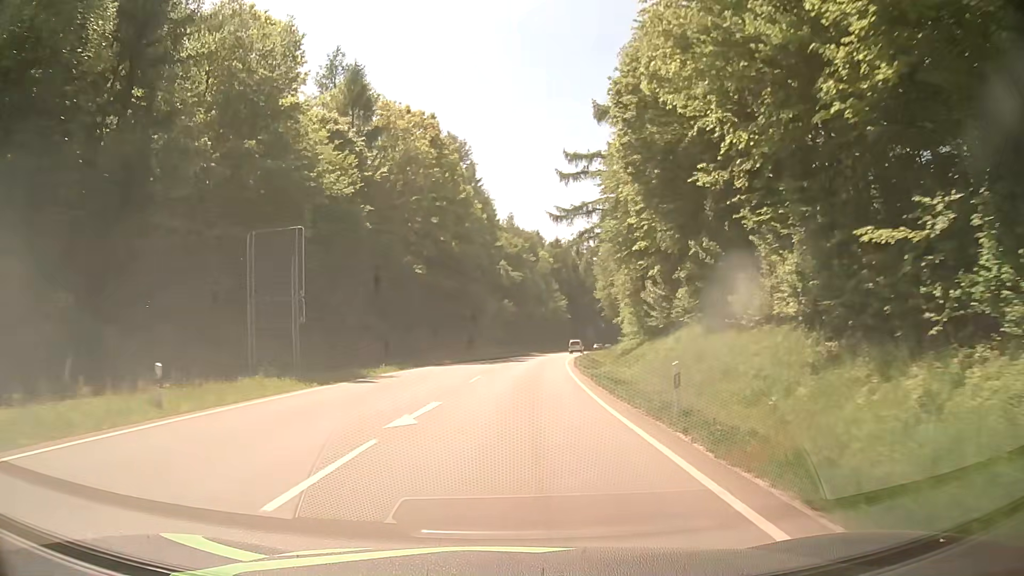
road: secondary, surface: asphalt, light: Day
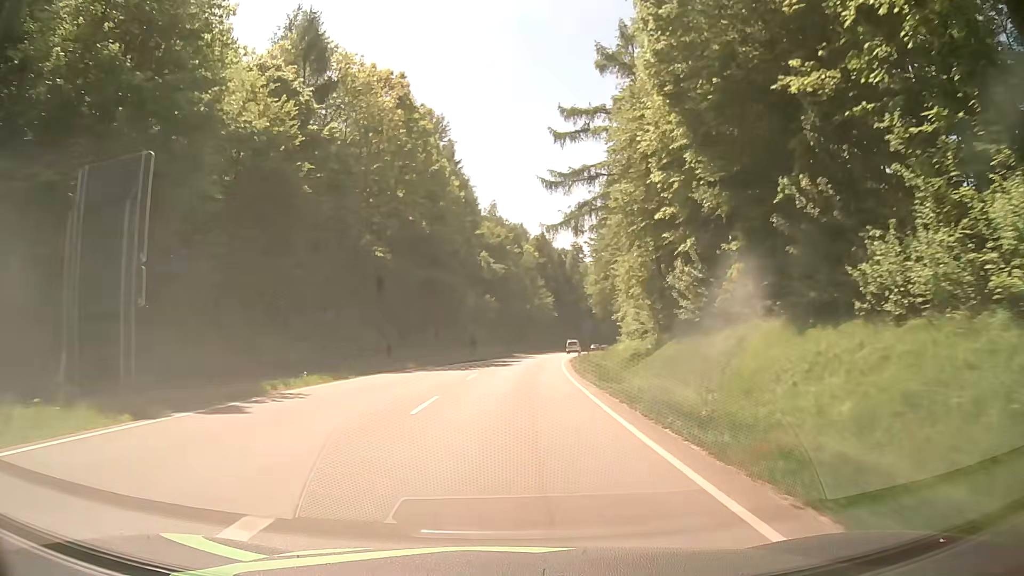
(0.0, +10.7) m; +1°
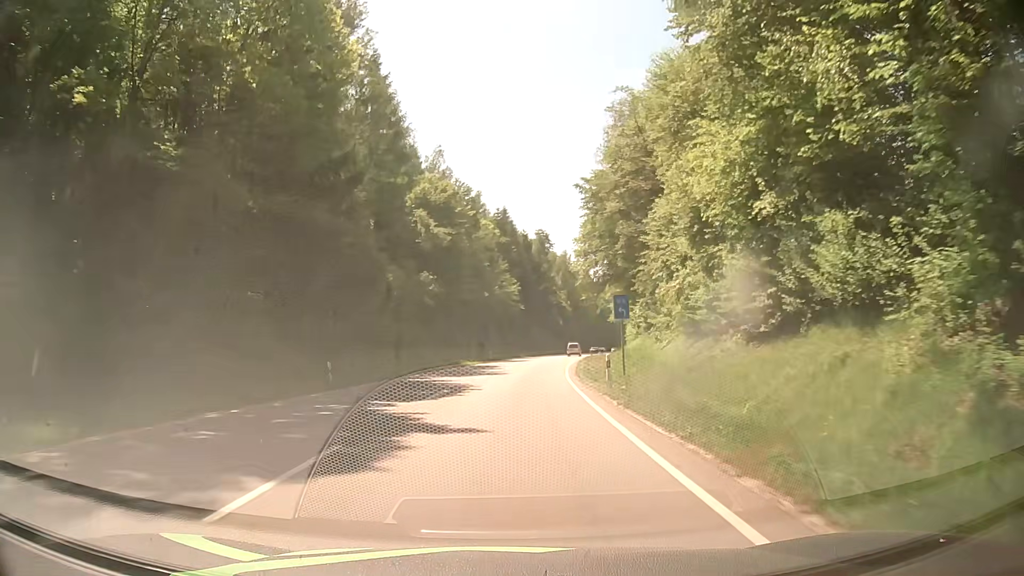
(+1.2, +32.3) m; +4°
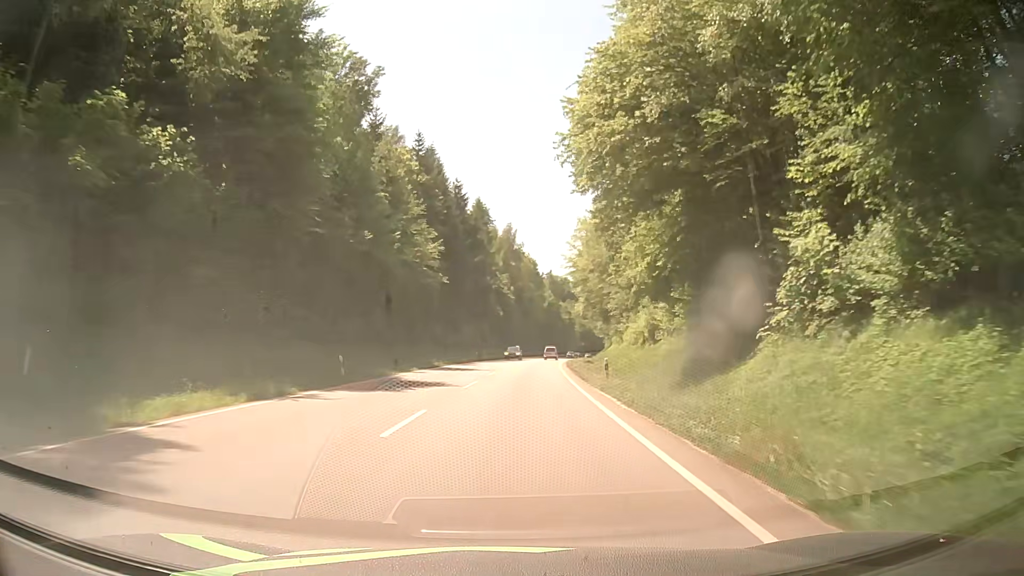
(+1.8, +43.2) m; +5°
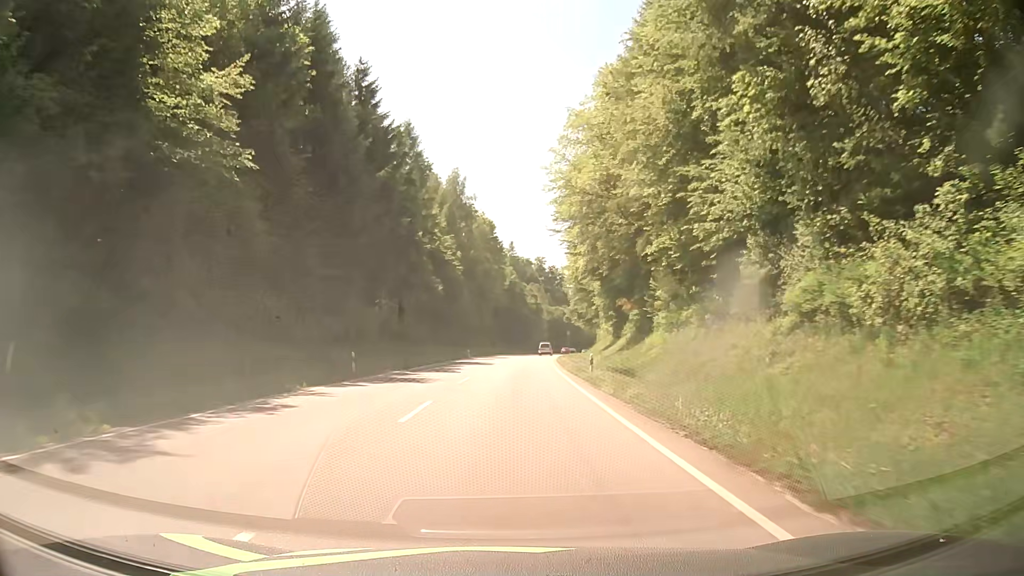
(+1.8, +43.3) m; +4°
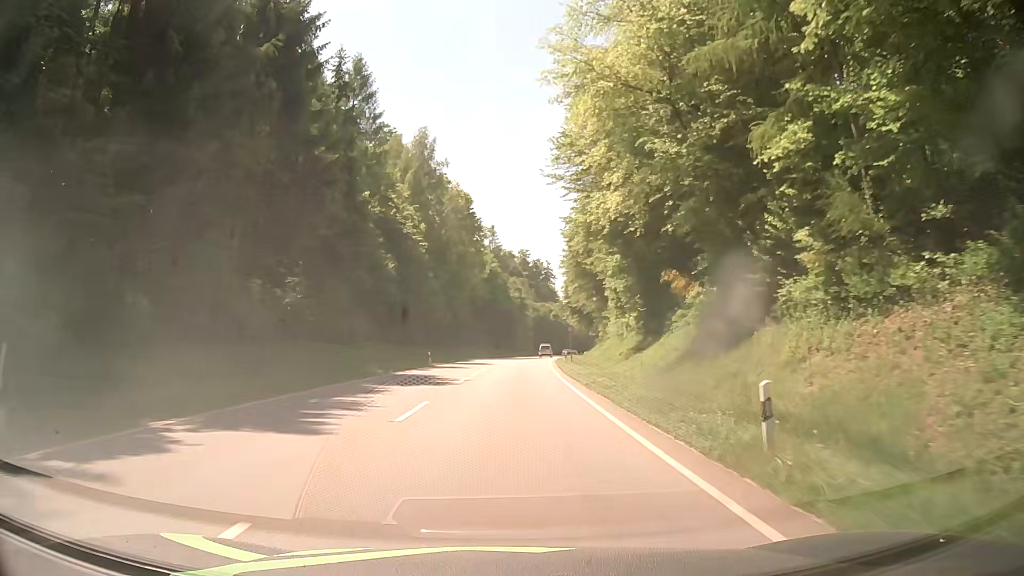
(+0.2, +21.6) m; +1°
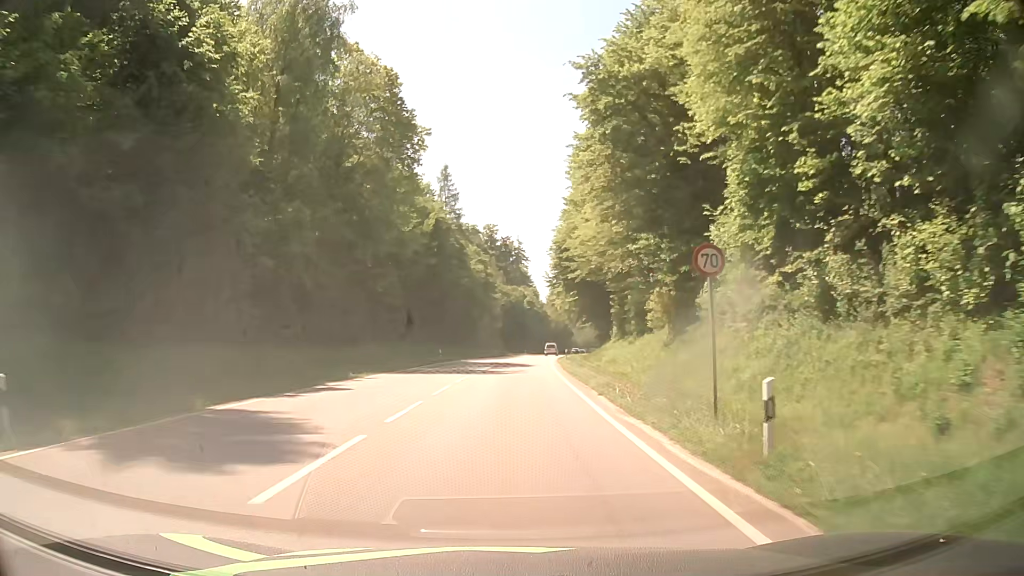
(+1.2, +43.2) m; +3°
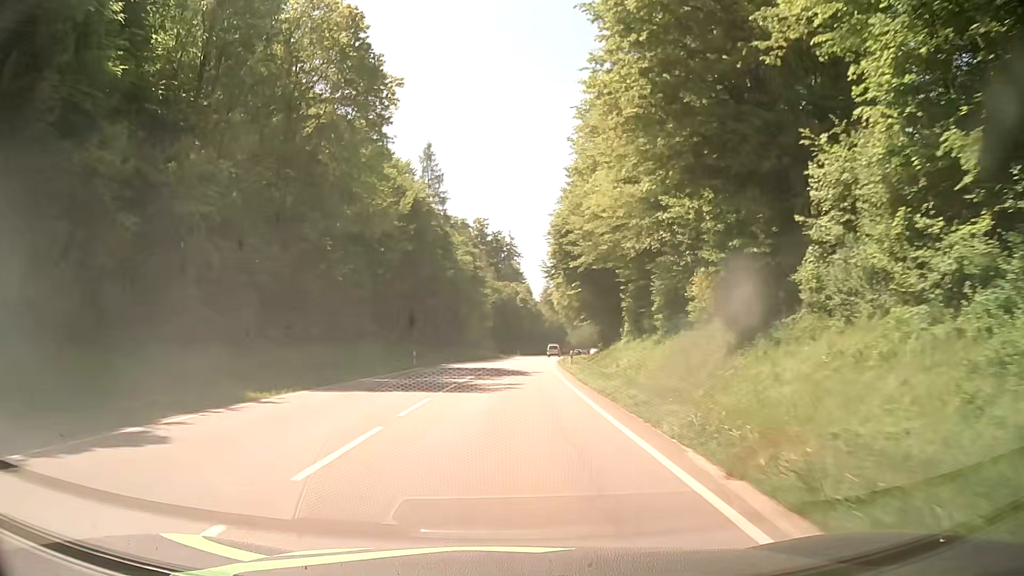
(+0.2, +10.8) m; +1°
(0, +10) (0, +20) (+1, +30) (+1, +40) (+2, +50) (+2, +60) (+3, +70) (+4, +80) (+6, +90) (+7, +100) m
